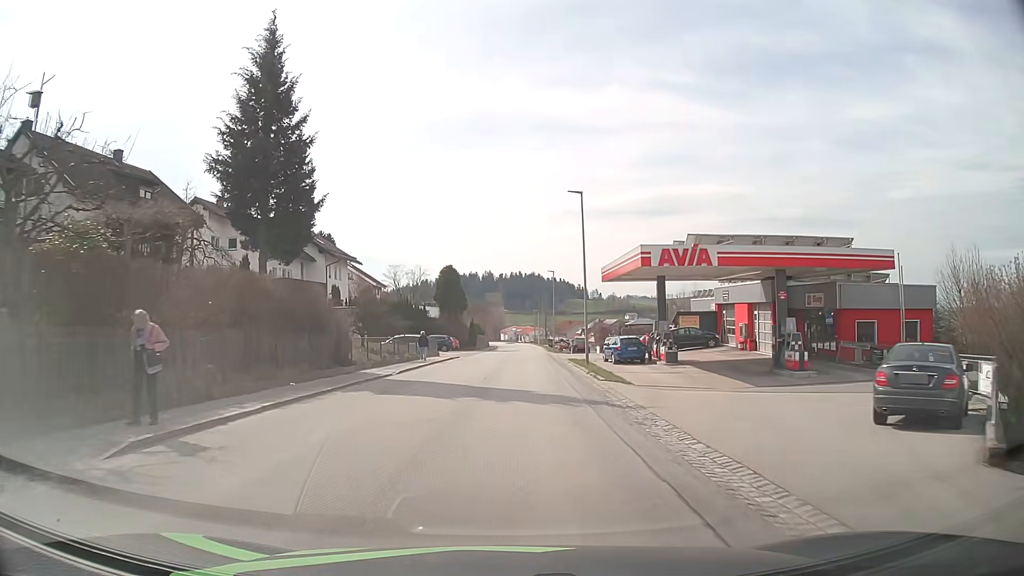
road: tertiary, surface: asphalt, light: Day
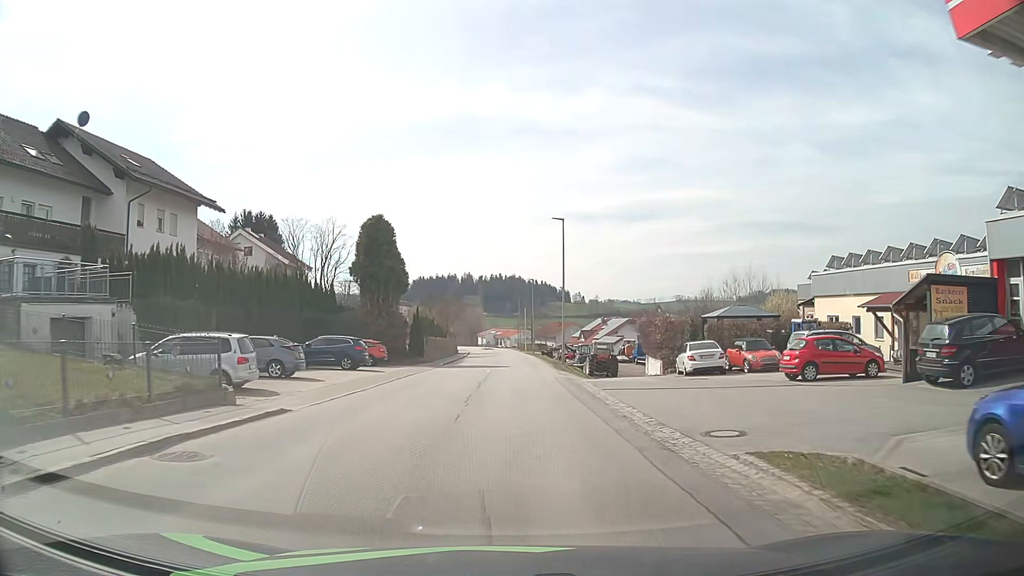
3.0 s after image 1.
(+0.7, +33.6) m; +2°
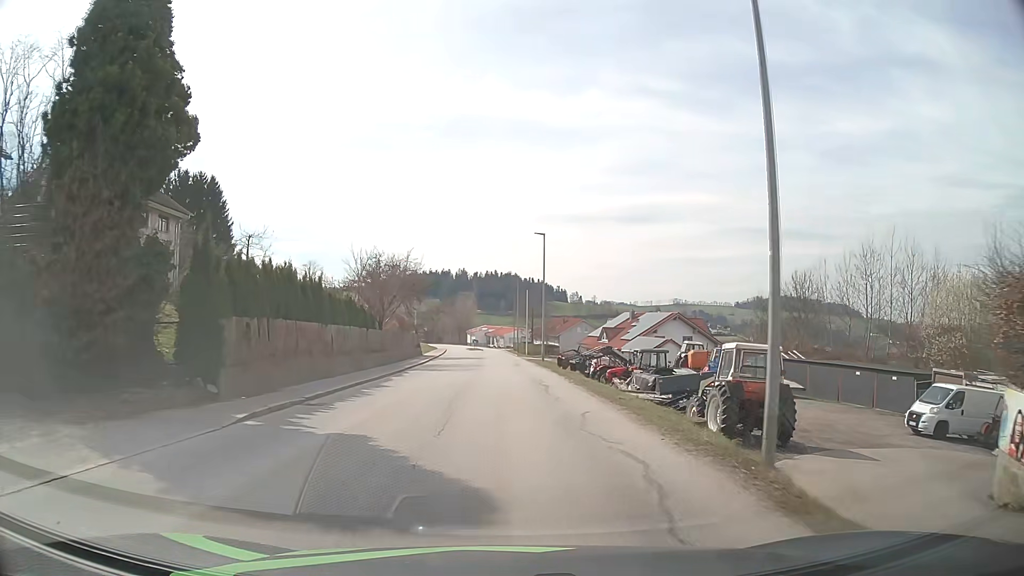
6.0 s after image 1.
(+0.3, +31.7) m; 0°
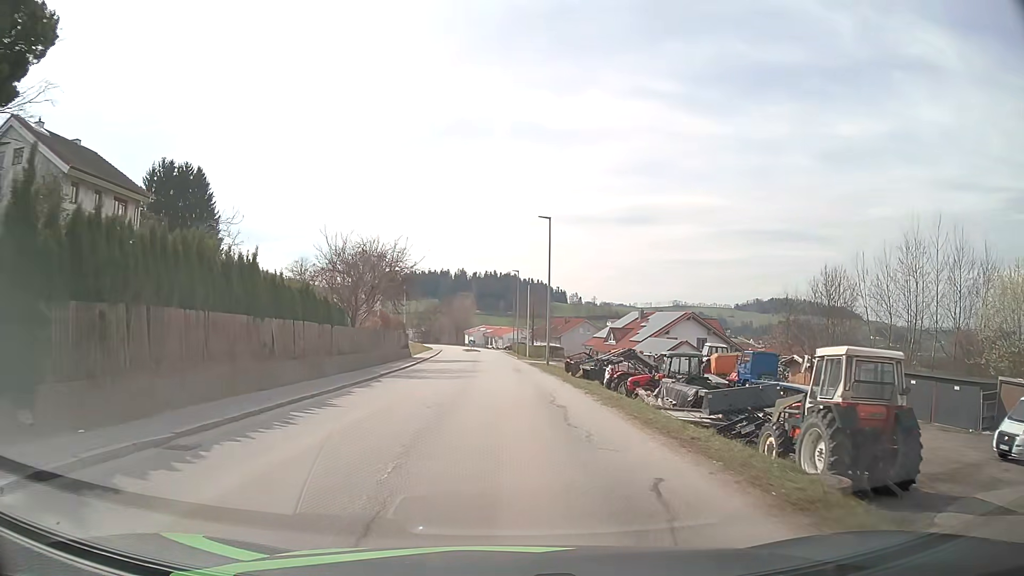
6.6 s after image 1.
(0.0, +6.2) m; 0°
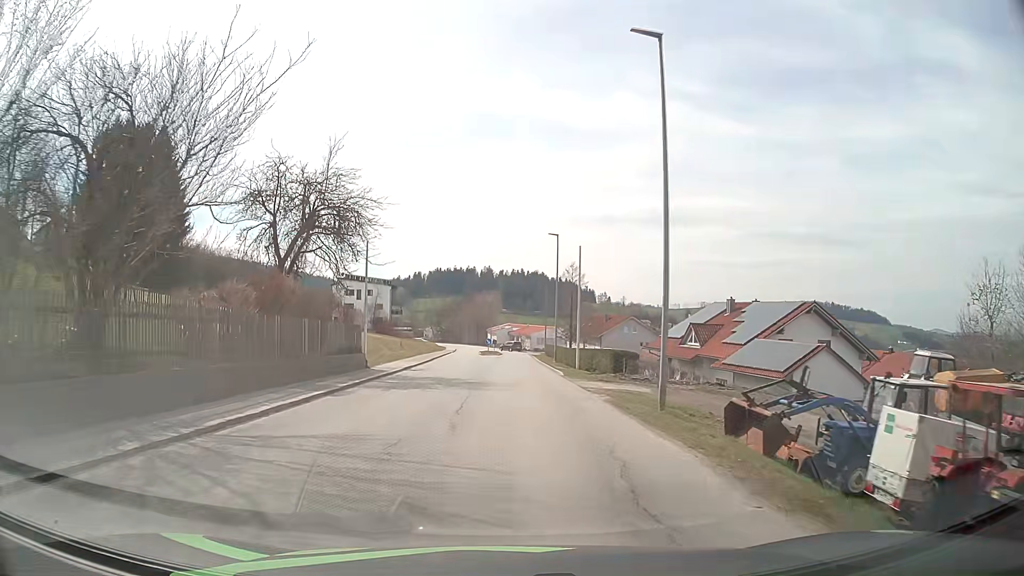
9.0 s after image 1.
(-0.3, +23.7) m; -2°
(0, +10) (0, +20) (0, +30) (0, +40) (0, +50) (+1, +60) (+1, +70) (+1, +80) (0, +90) (0, +100) m
